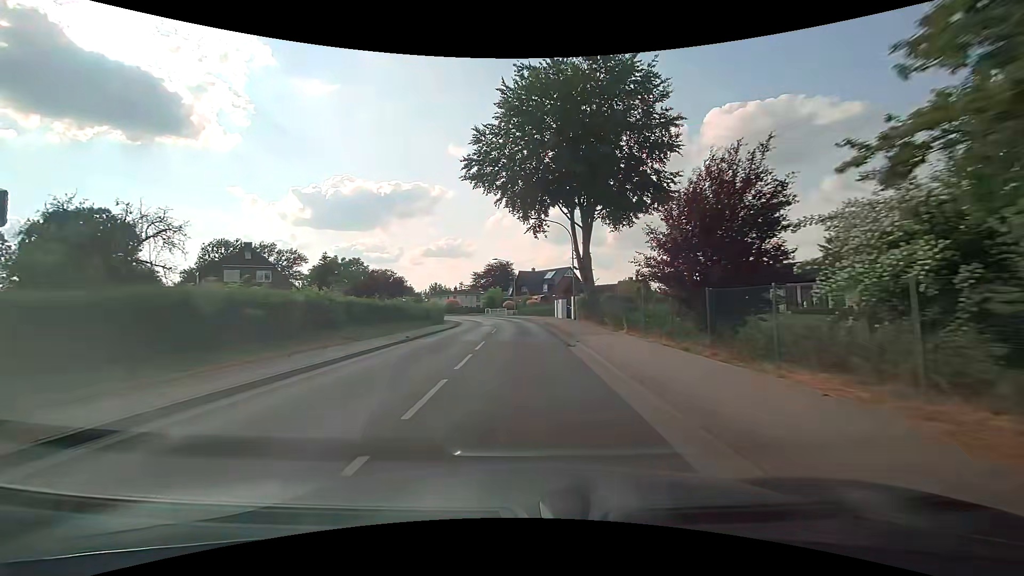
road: residential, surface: asphalt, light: Day
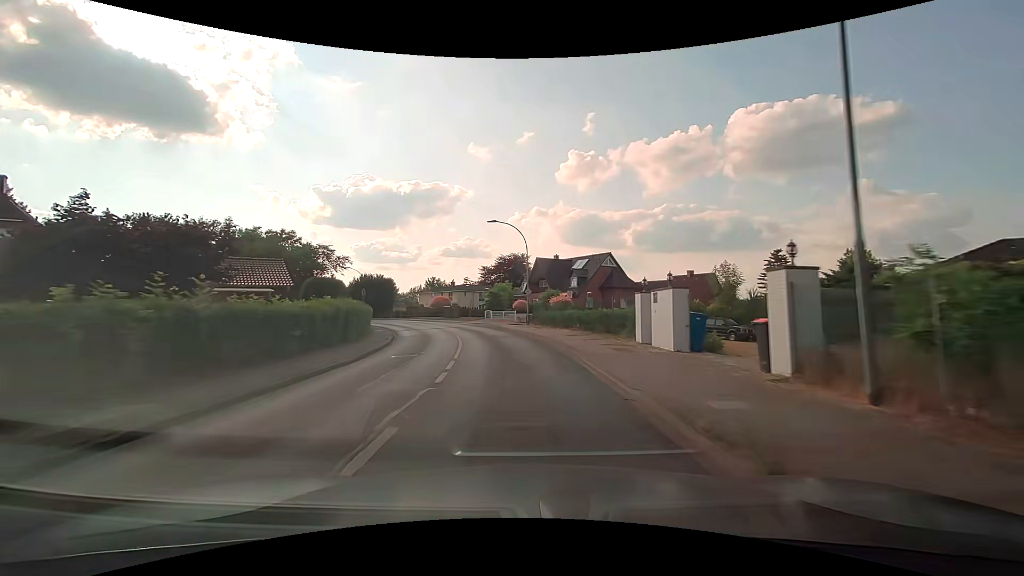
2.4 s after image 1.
(-0.2, +30.1) m; -2°
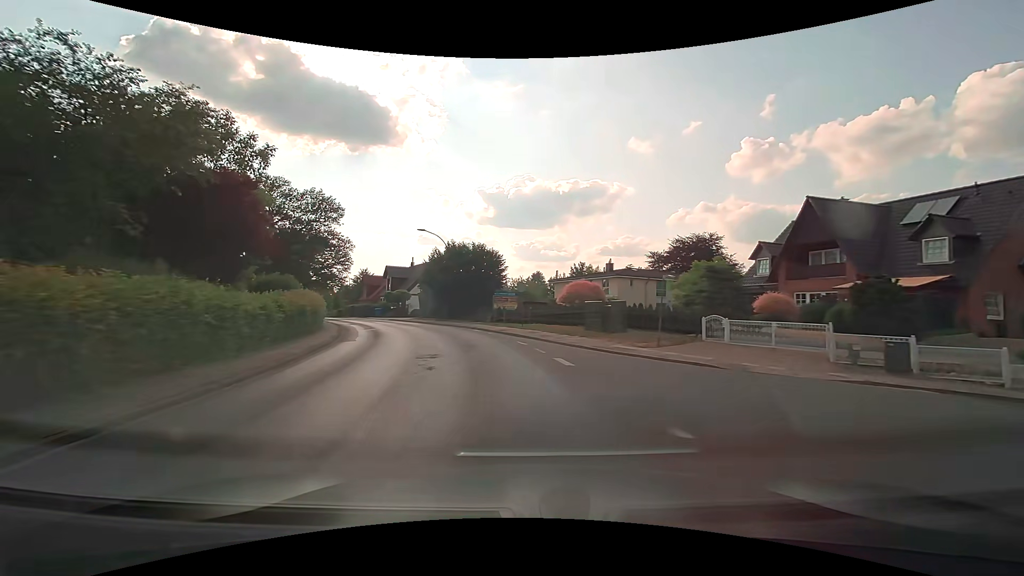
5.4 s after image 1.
(-4.8, +37.5) m; -17°
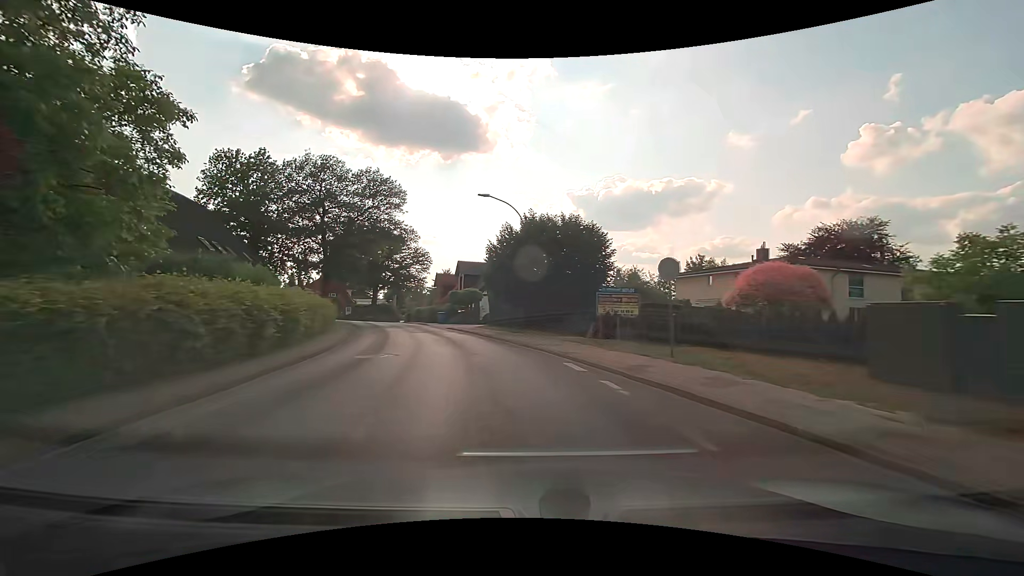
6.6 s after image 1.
(-1.3, +15.1) m; -10°
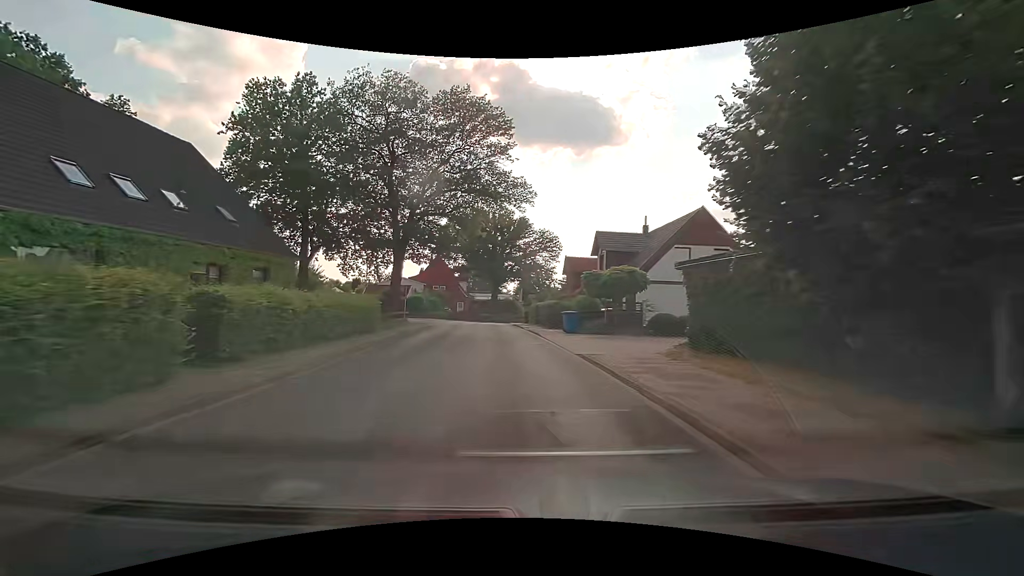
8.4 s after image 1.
(-3.0, +22.6) m; -15°
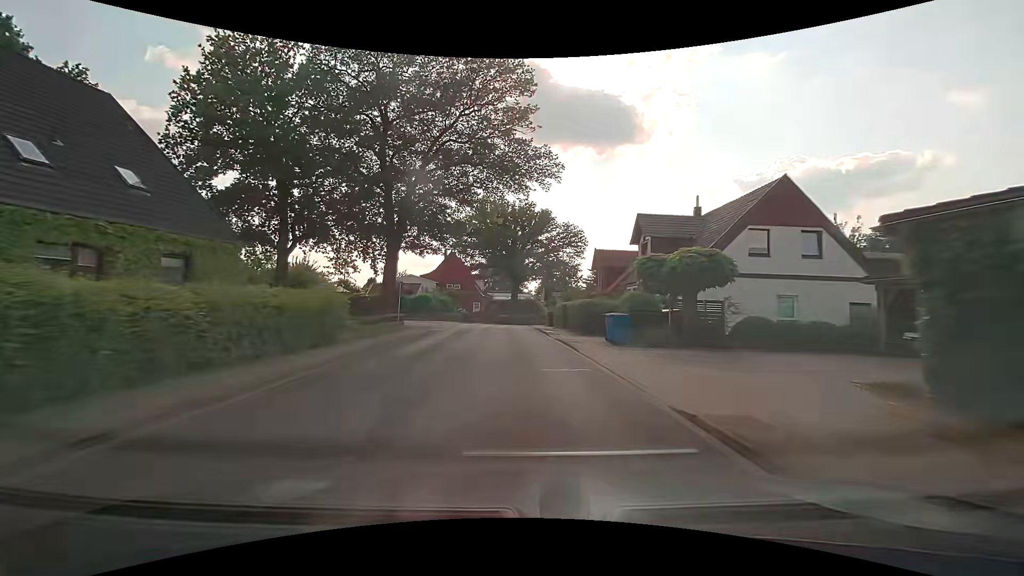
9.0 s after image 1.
(-0.2, +7.7) m; -2°
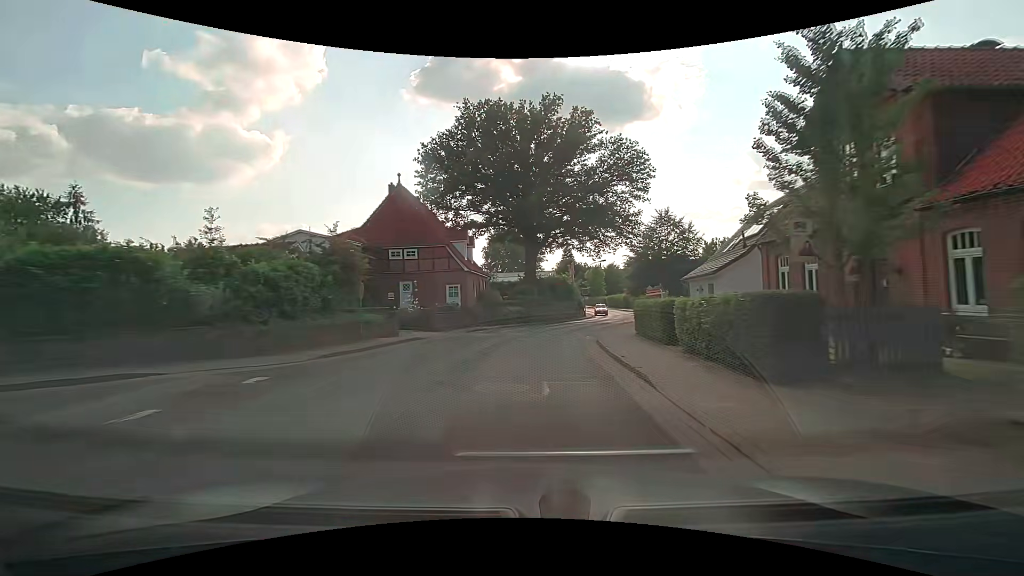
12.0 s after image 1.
(-1.3, +38.6) m; -2°
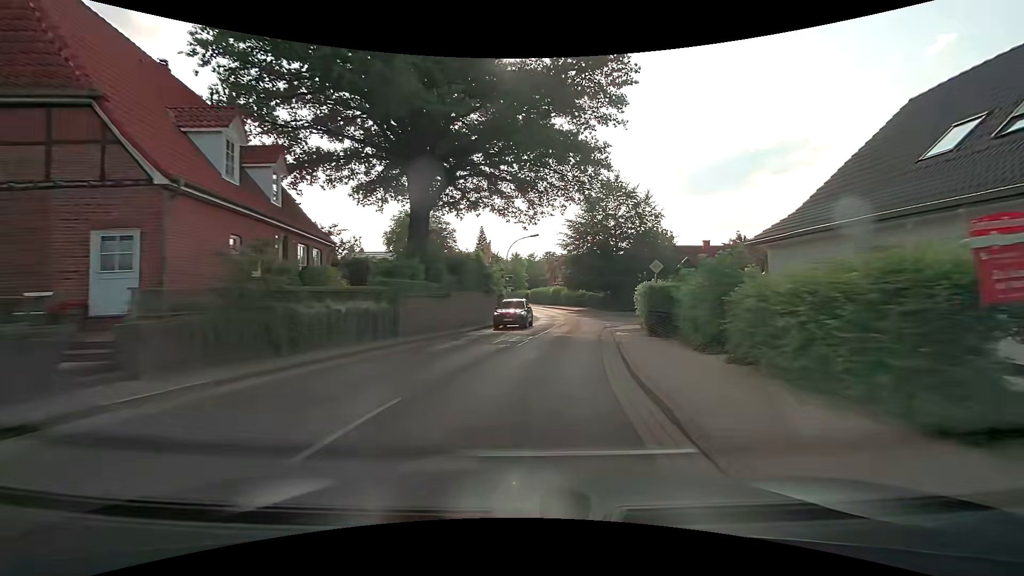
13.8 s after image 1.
(+1.4, +23.3) m; +9°
(+1, +10) (+2, +20) (+3, +30) (+4, +40) (+5, +50) (+4, +60) (+2, +69) (0, +79) (-2, +89) (-5, +99) m
